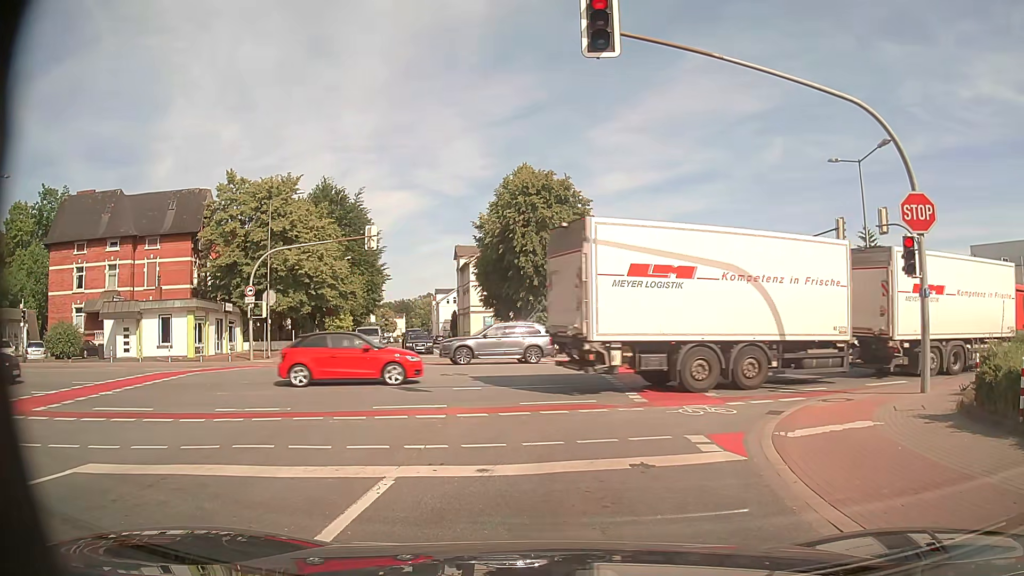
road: secondary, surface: asphalt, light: Day
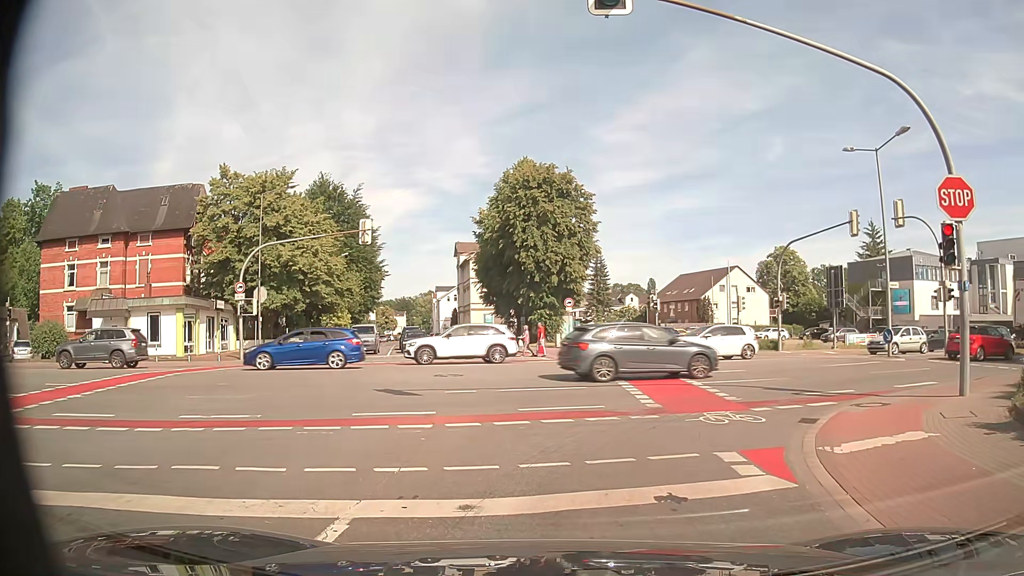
(0.0, +1.5) m; 0°
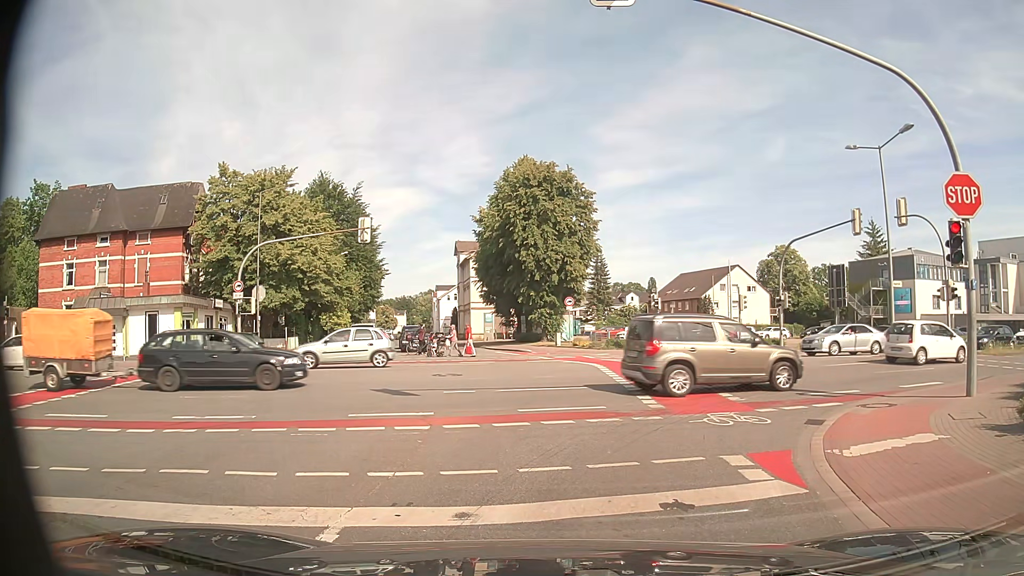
(0.0, +0.3) m; 0°
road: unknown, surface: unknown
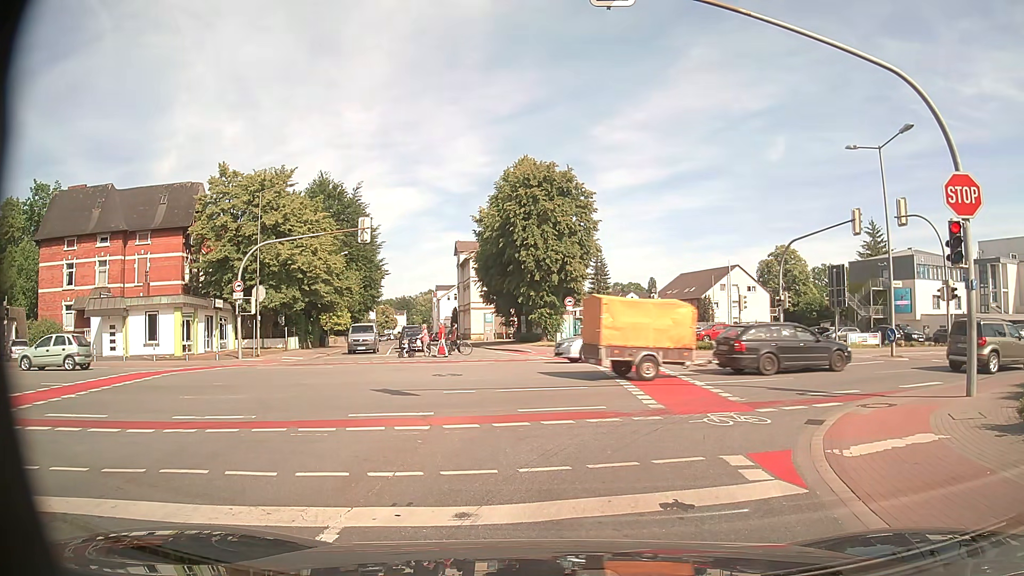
(0.0, 0.0) m; 0°
